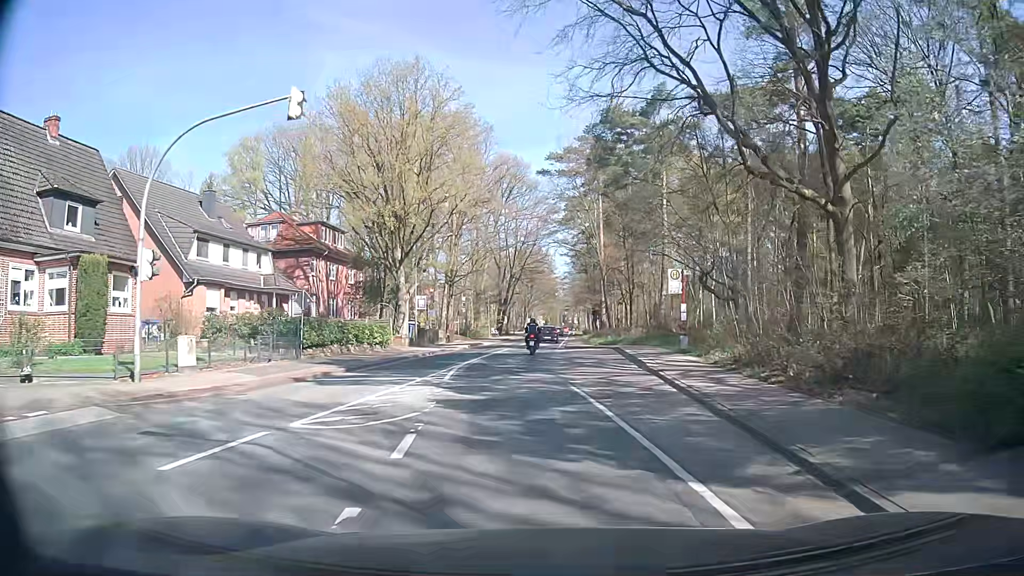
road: secondary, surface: asphalt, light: Day
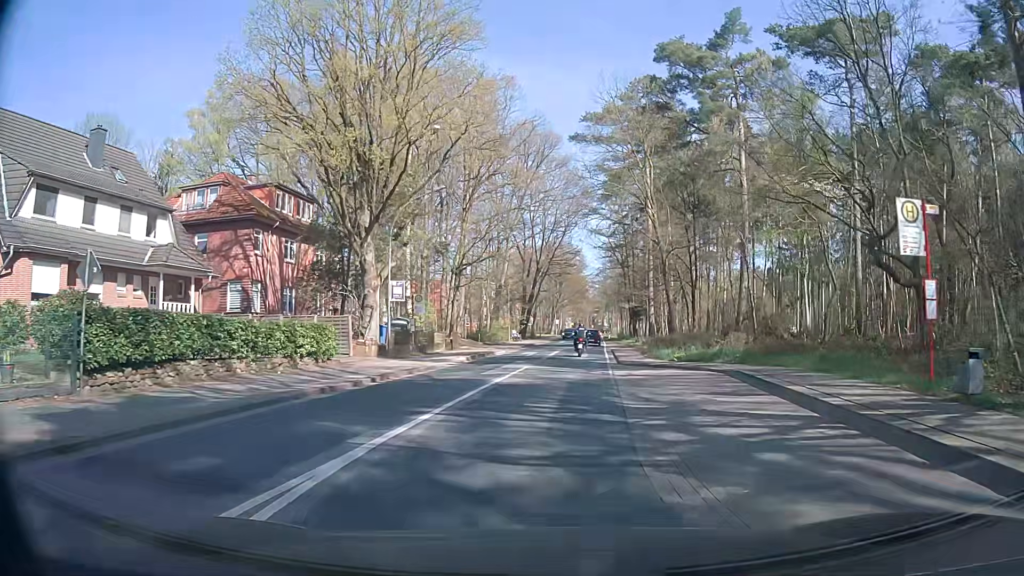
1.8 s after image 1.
(-0.6, +16.2) m; -4°
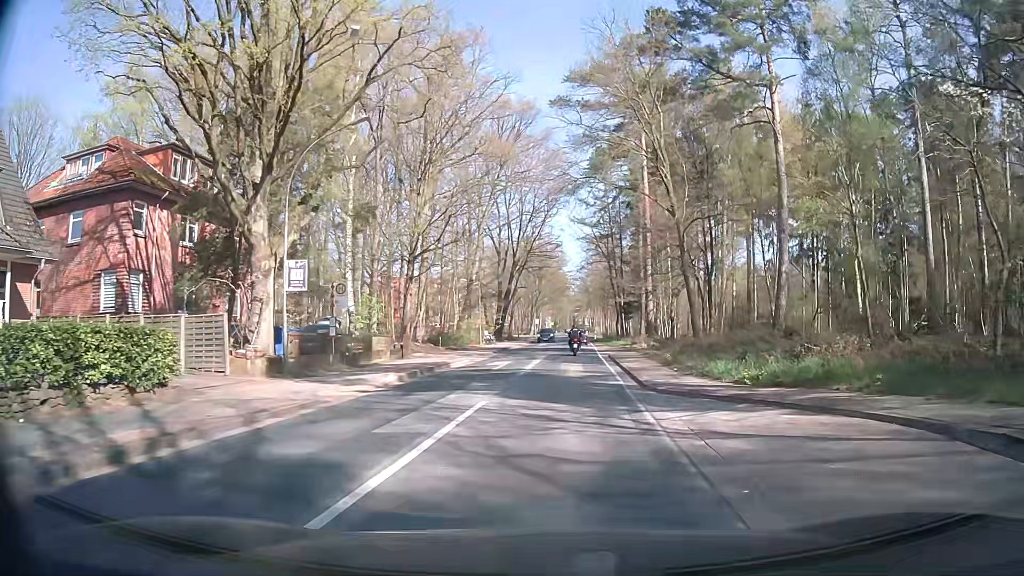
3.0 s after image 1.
(+0.2, +10.8) m; +2°
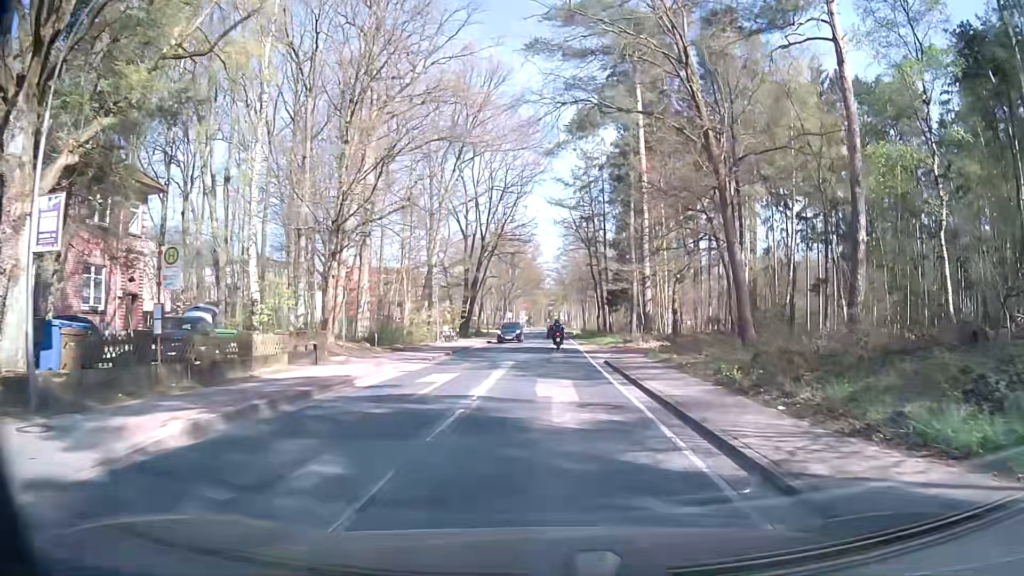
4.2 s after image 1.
(+0.2, +10.8) m; +2°
